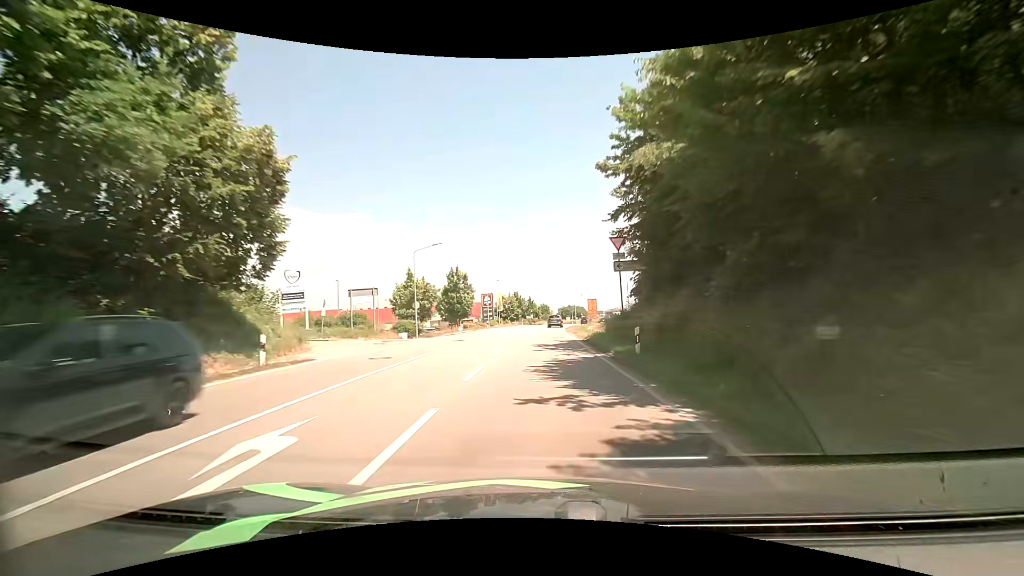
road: secondary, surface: asphalt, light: Day
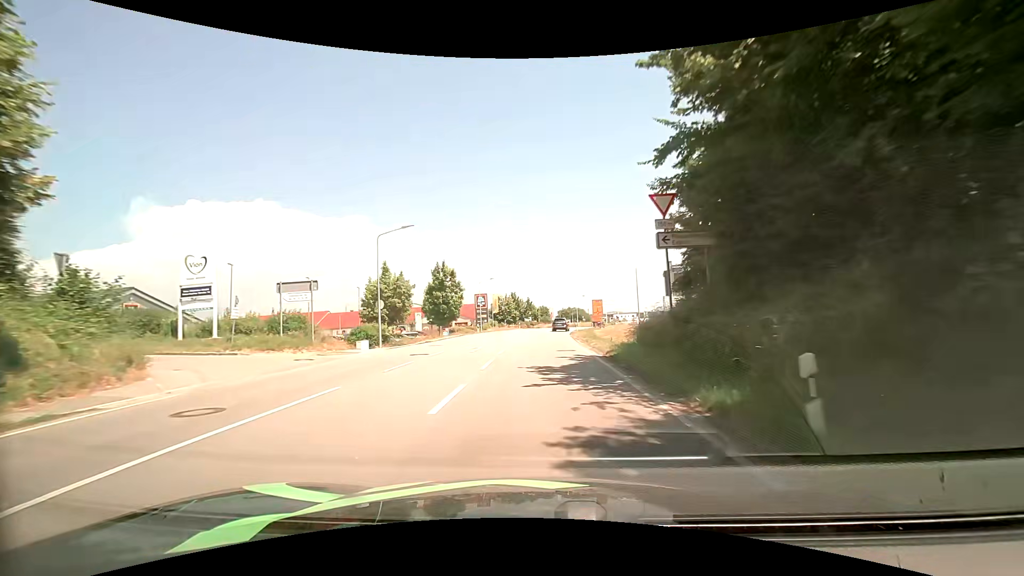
(0.0, +9.0) m; 0°
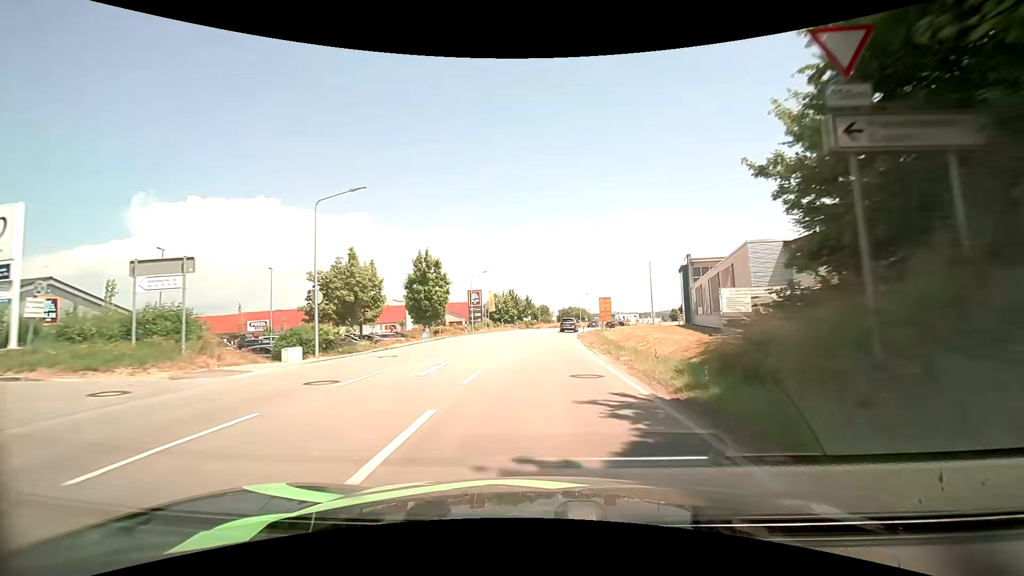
(0.0, +9.0) m; +1°
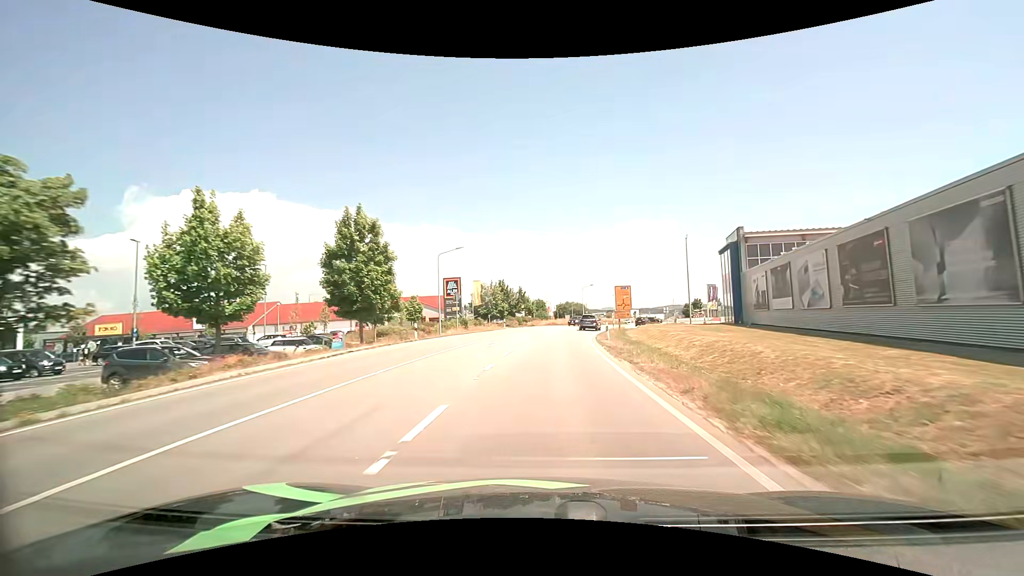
(-0.2, +17.9) m; -1°
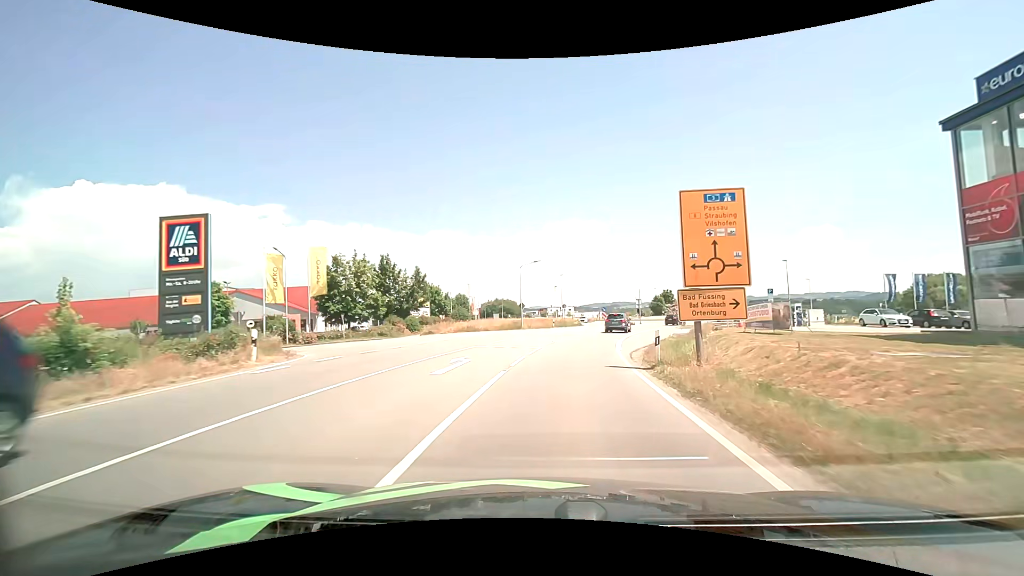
(+2.2, +39.0) m; +8°
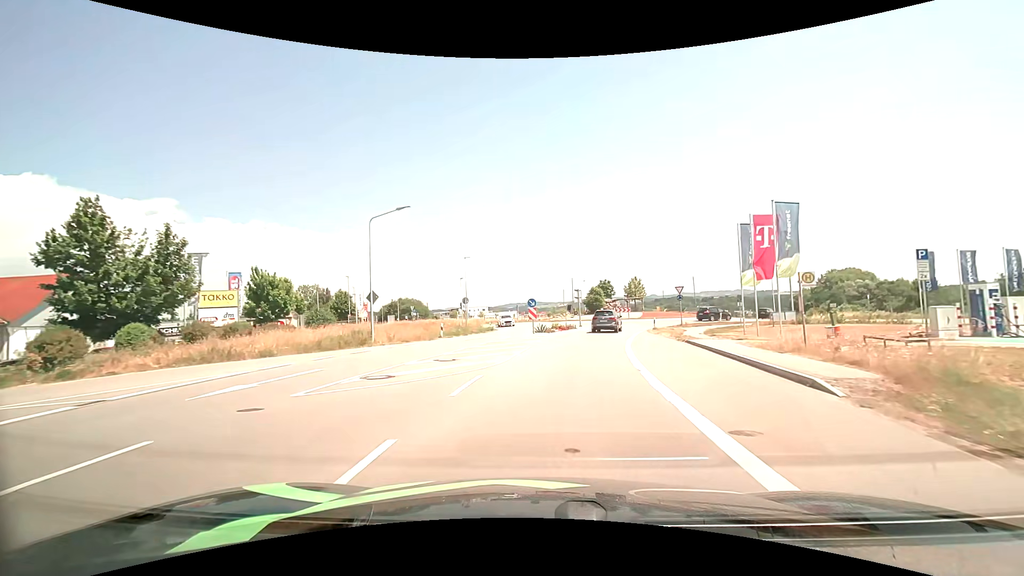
(+2.3, +27.3) m; +10°
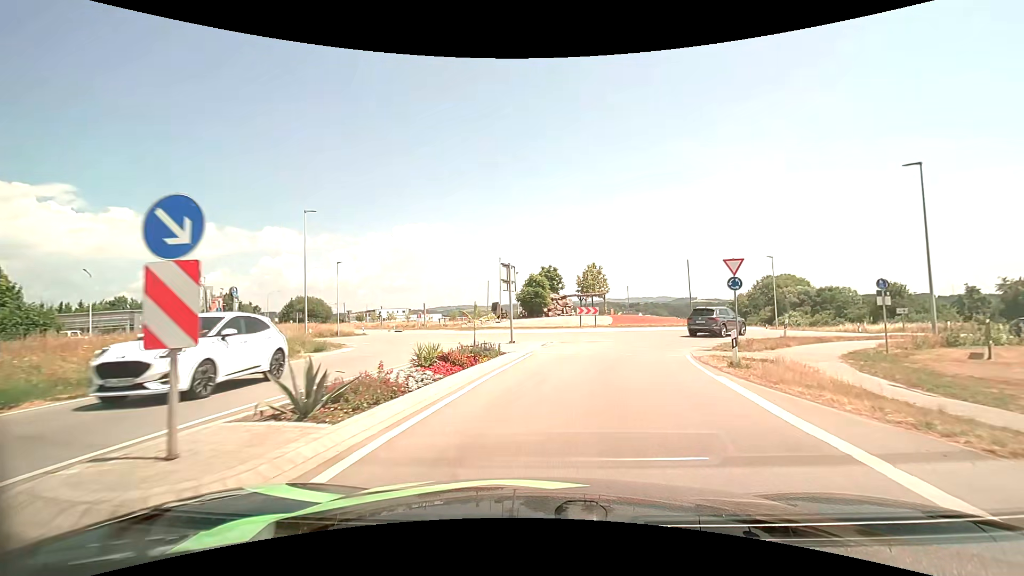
(+1.9, +27.4) m; +8°
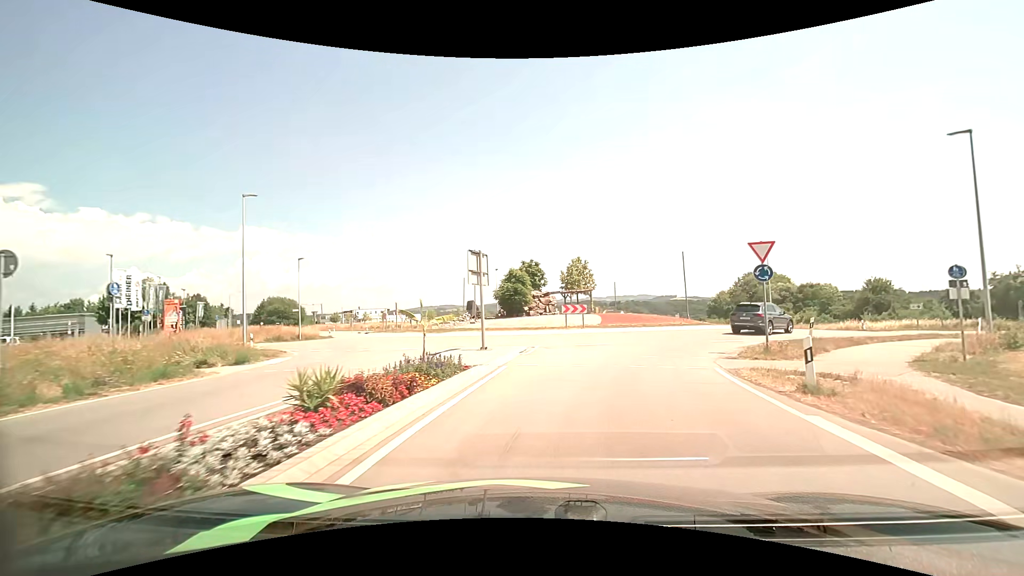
(+0.1, +4.6) m; +2°
(+1, +10) (+4, +19) (+10, +27) (+17, +35) (+21, +43) (+22, +53) (+17, +62) (+9, +67) (-1, +69) (-11, +71) m
